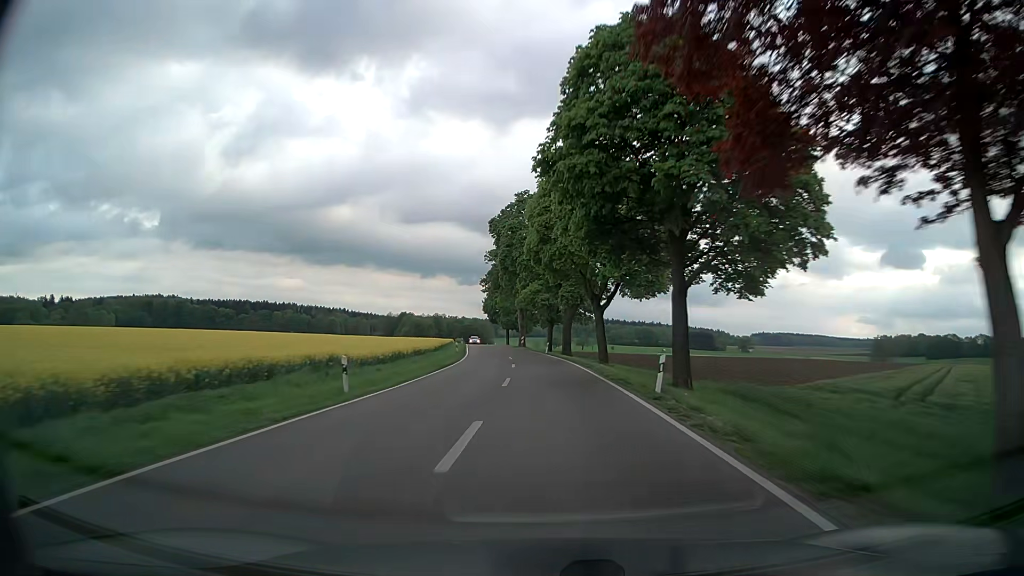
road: secondary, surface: asphalt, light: Day
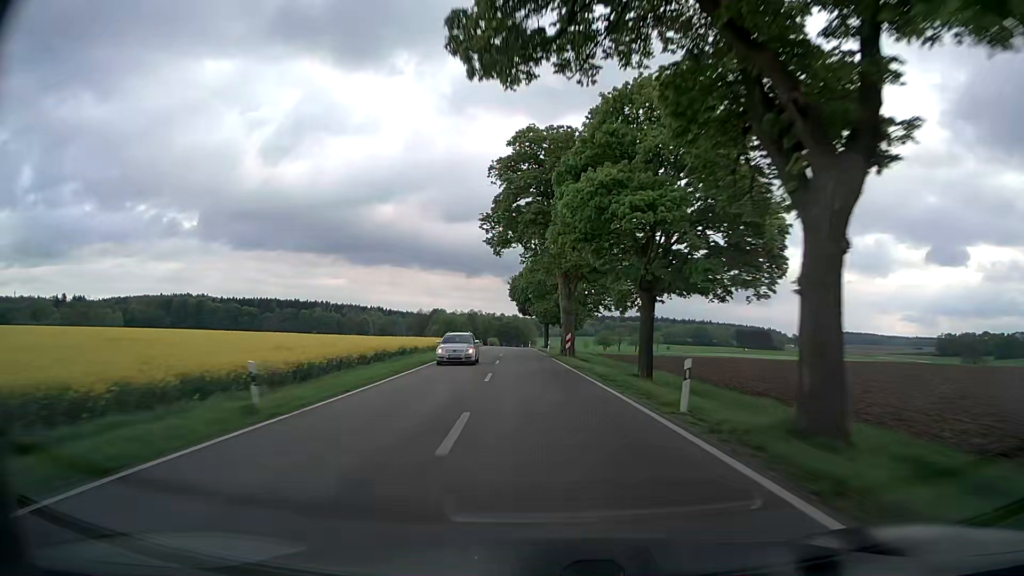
(-1.3, +47.6) m; -3°
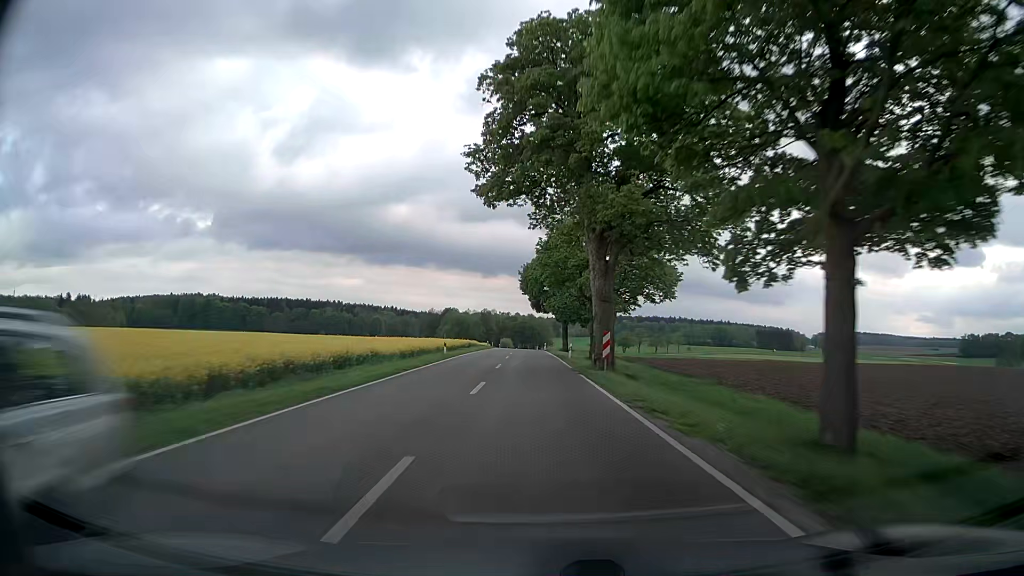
(-0.3, +16.3) m; -2°
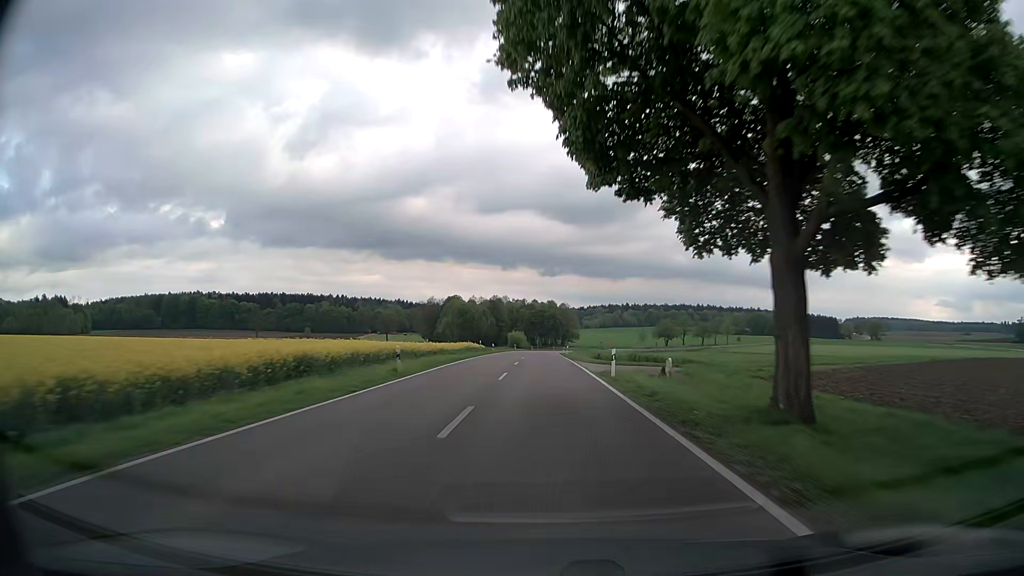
(-1.9, +66.9) m; -2°
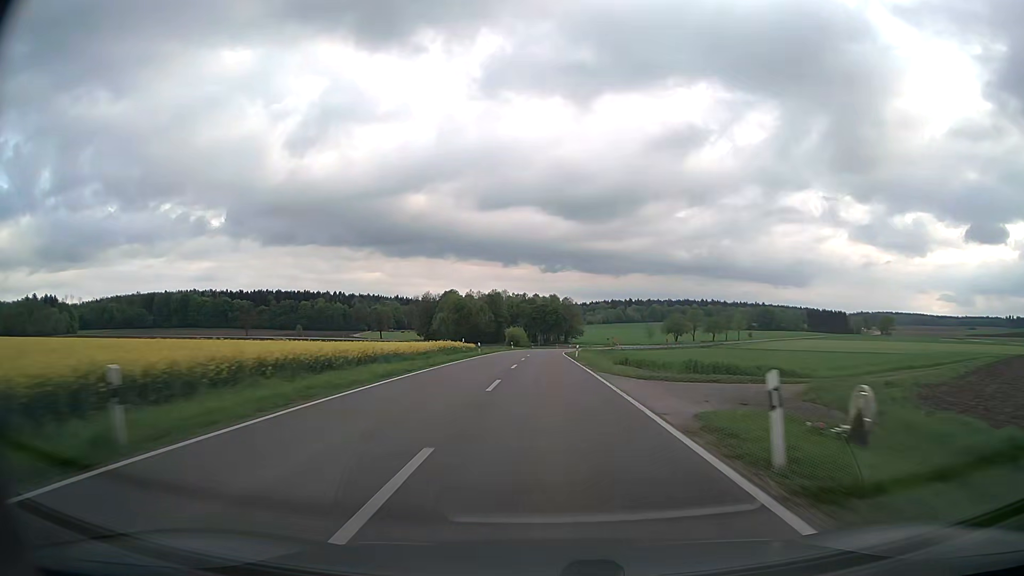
(-0.1, +17.0) m; 0°
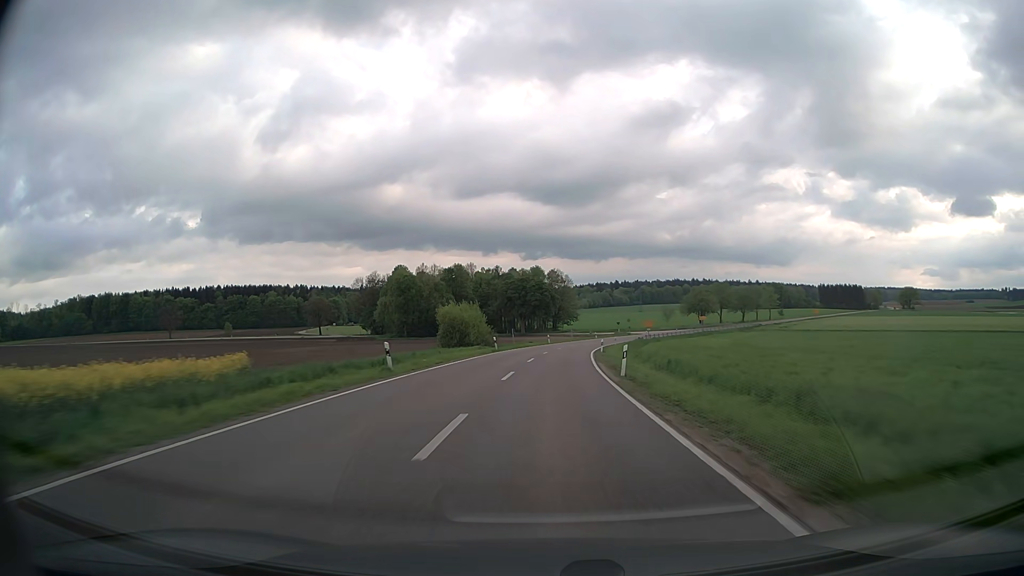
(+0.4, +68.9) m; +1°
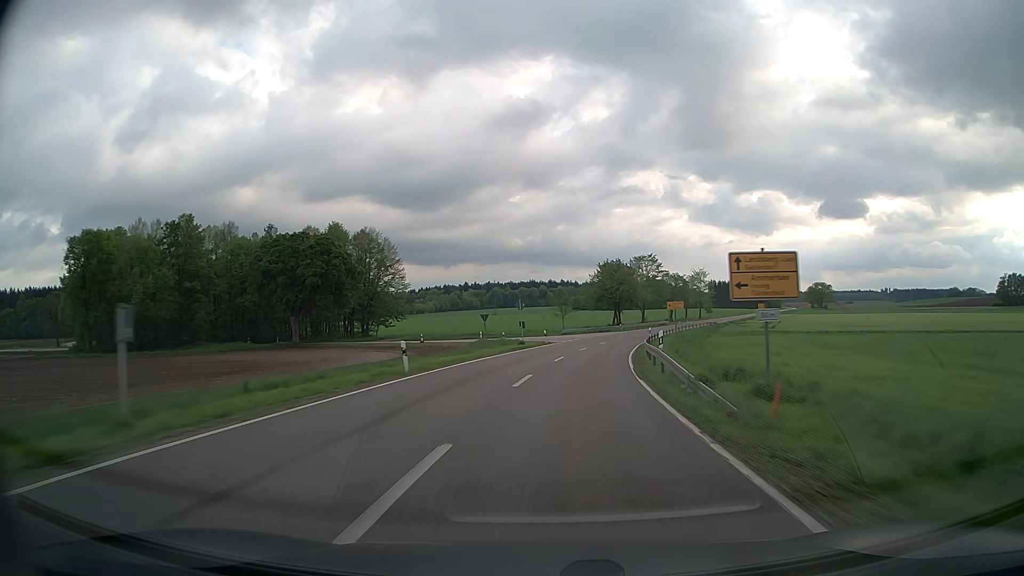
(+7.5, +86.5) m; +12°
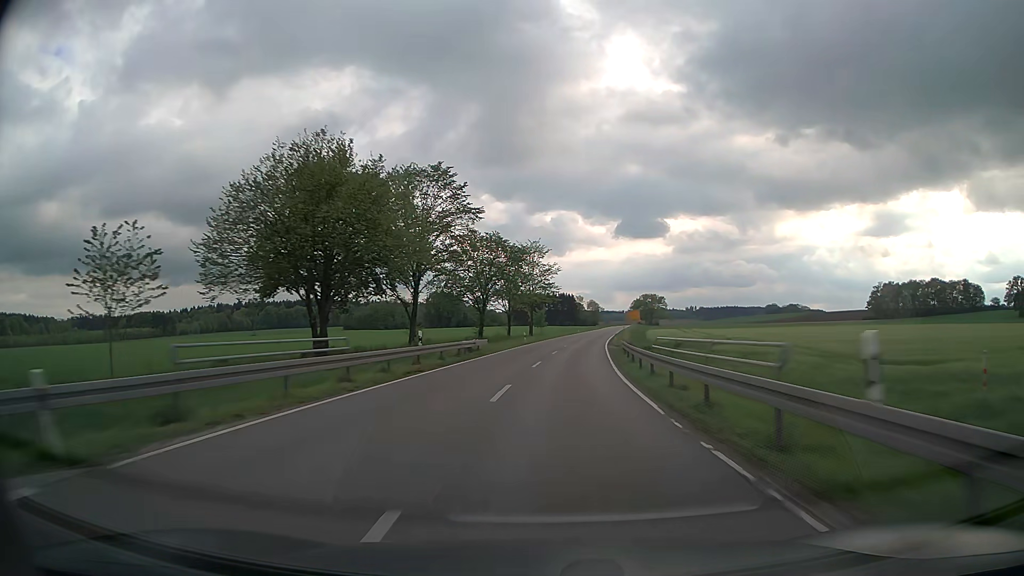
(+15.0, +84.7) m; +19°
(0, +10) (0, +20) (+1, +30) (+2, +40) (+3, +50) (+4, +60) (+5, +70) (+7, +80) (+8, +90) (+9, +99) m
